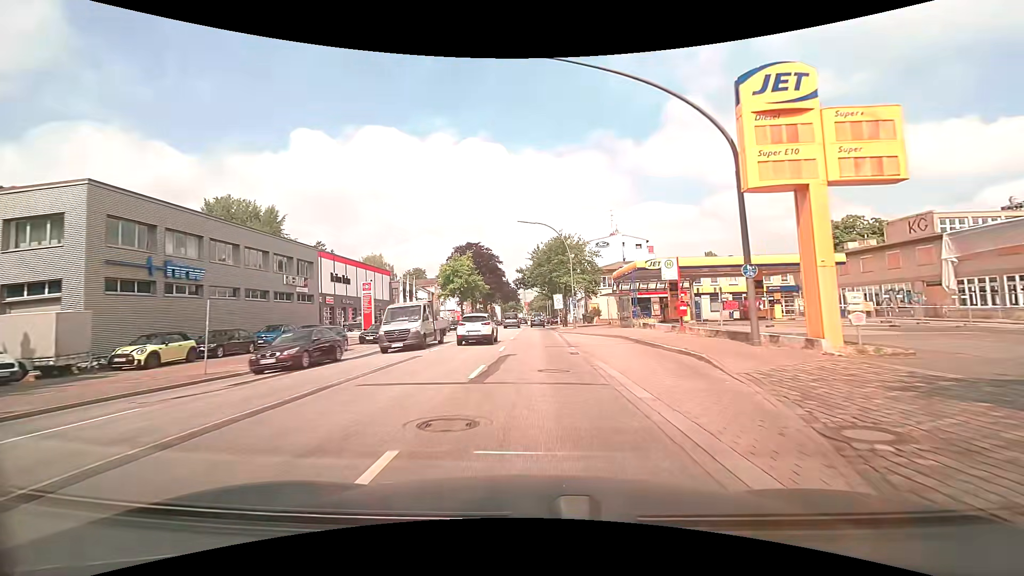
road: primary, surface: asphalt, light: Day
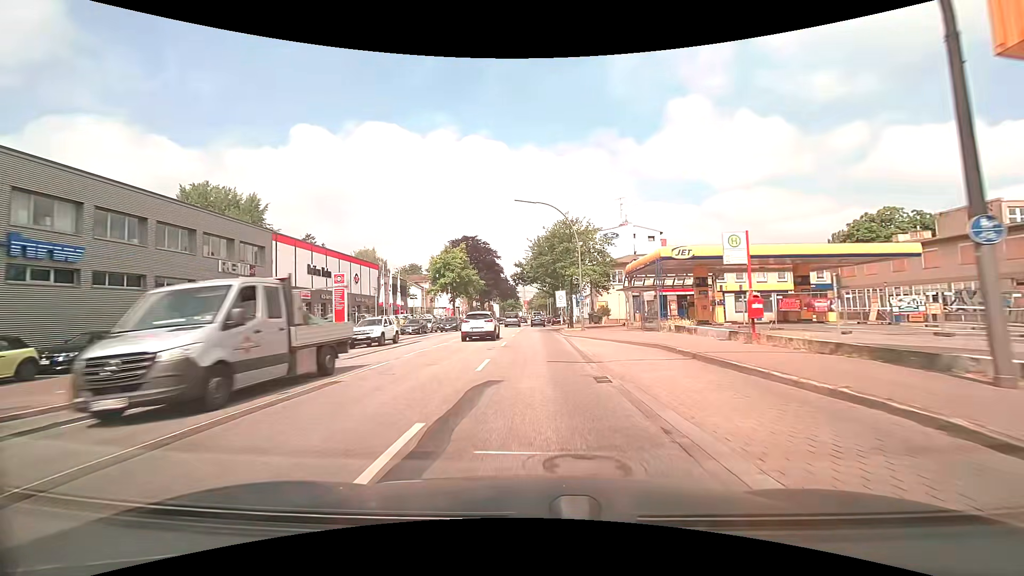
(0.0, +7.7) m; 0°
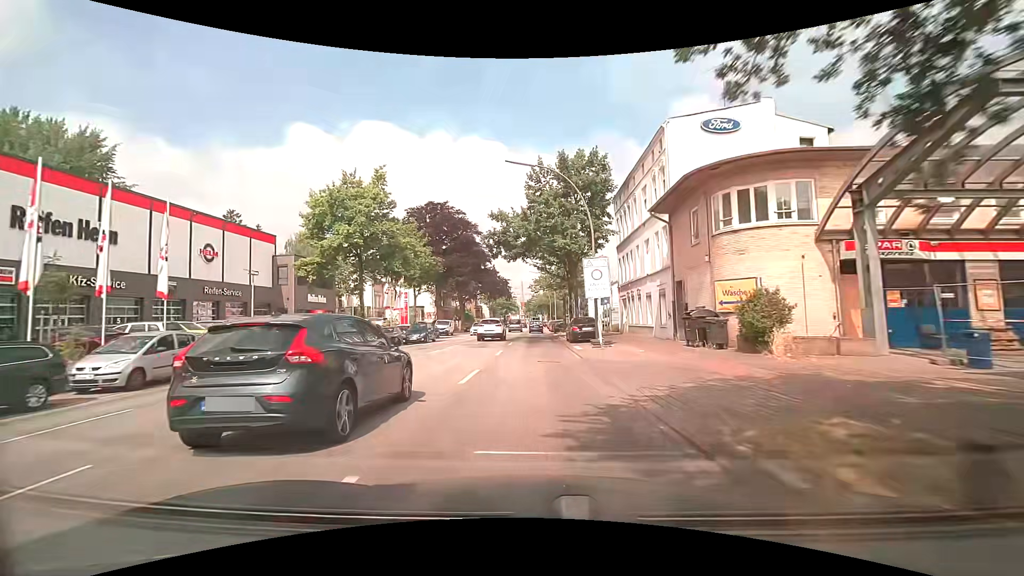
(+0.4, +38.3) m; 0°
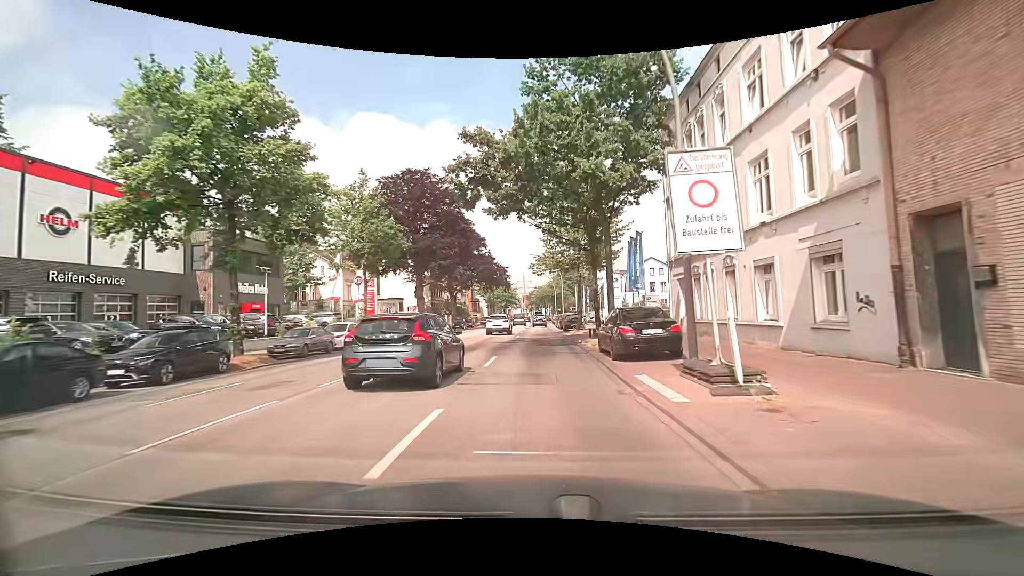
(+0.1, +15.2) m; +1°
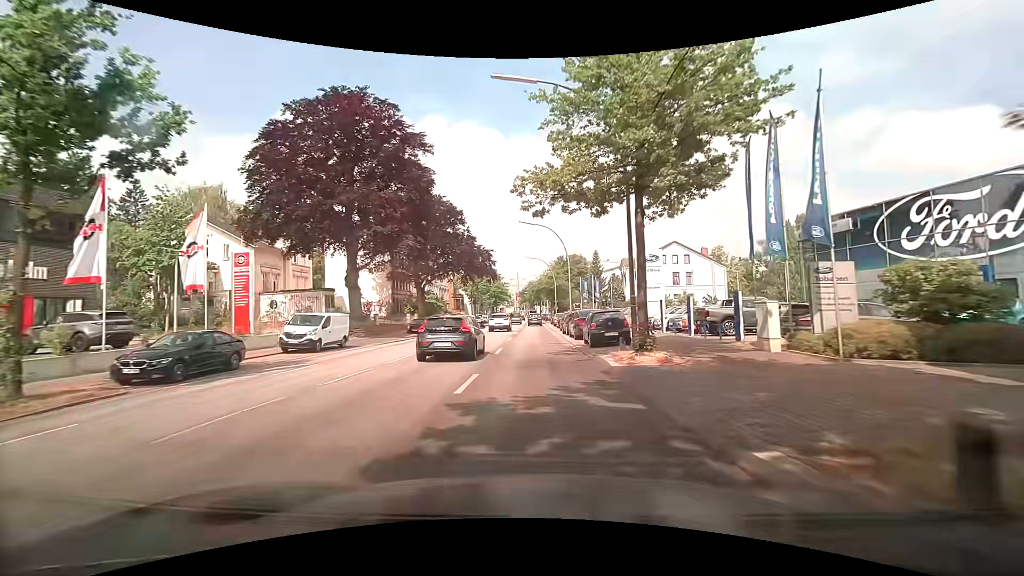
(-0.1, +22.9) m; 0°
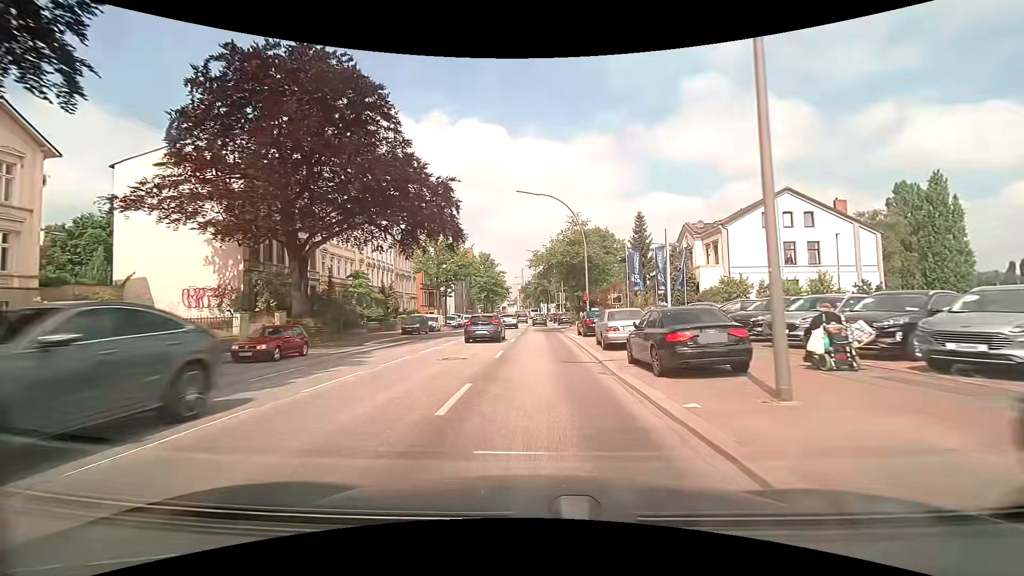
(0.0, +38.1) m; -1°
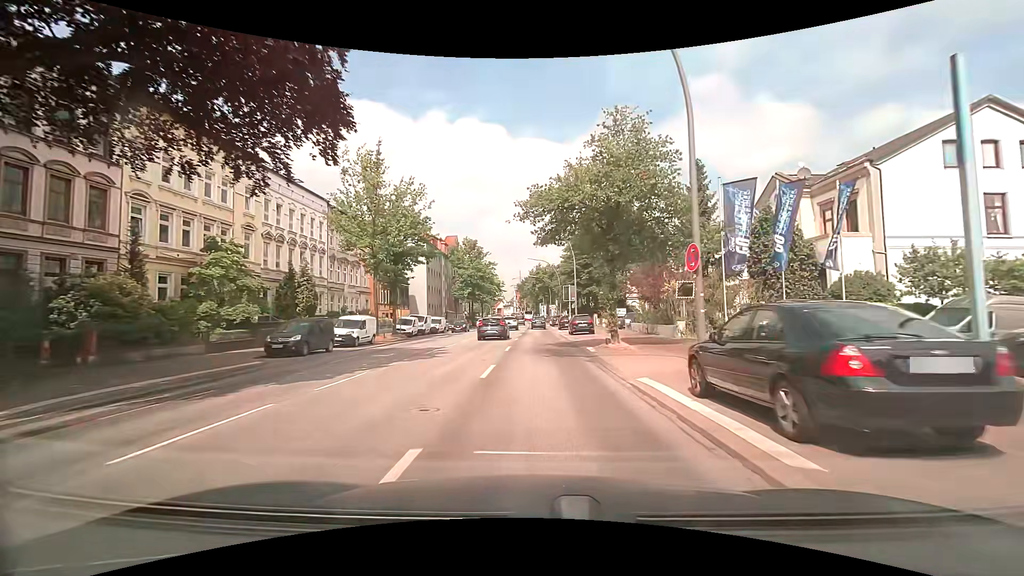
(0.0, +22.8) m; 0°
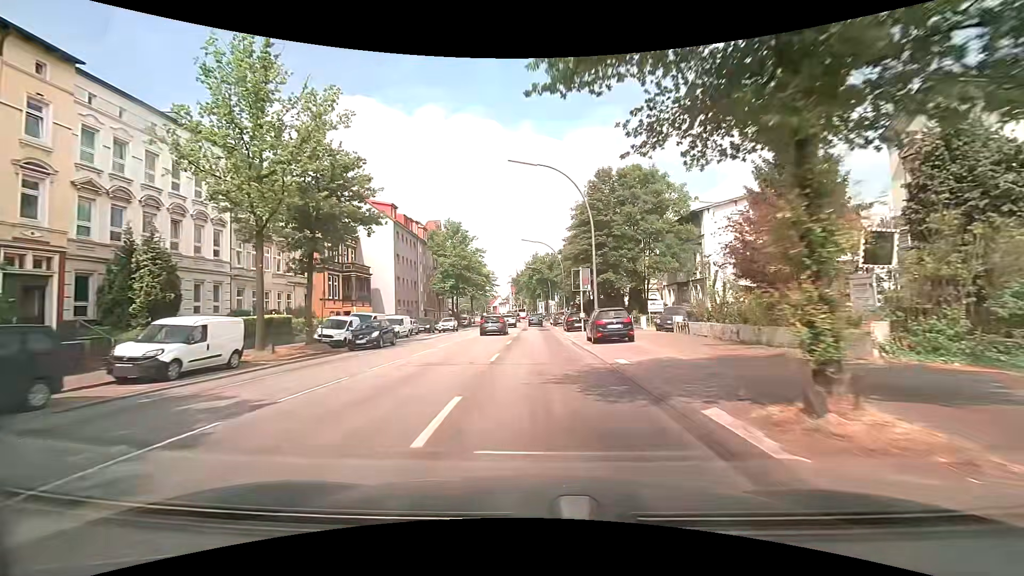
(+0.2, +15.2) m; 0°
